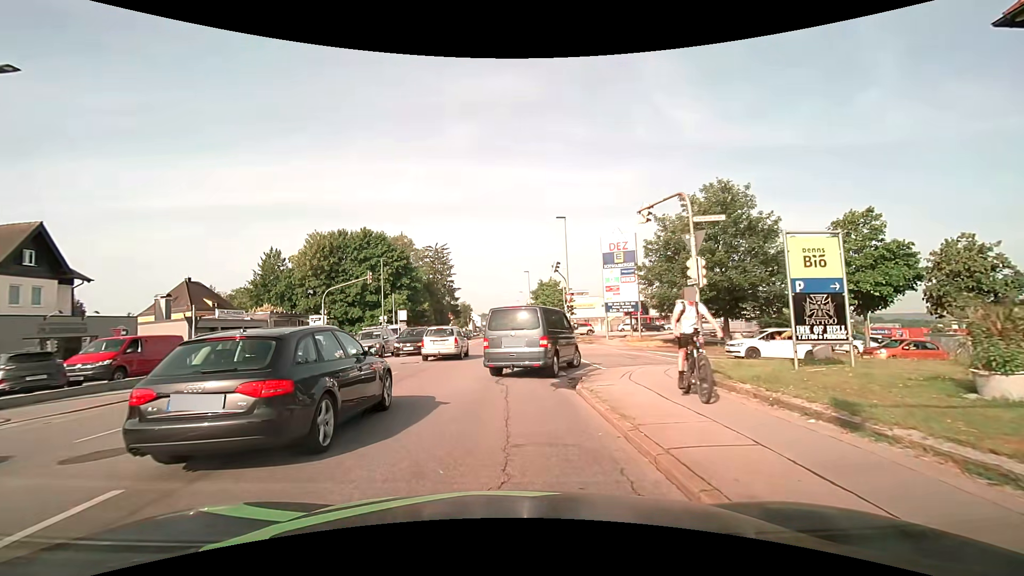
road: tertiary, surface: asphalt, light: Day
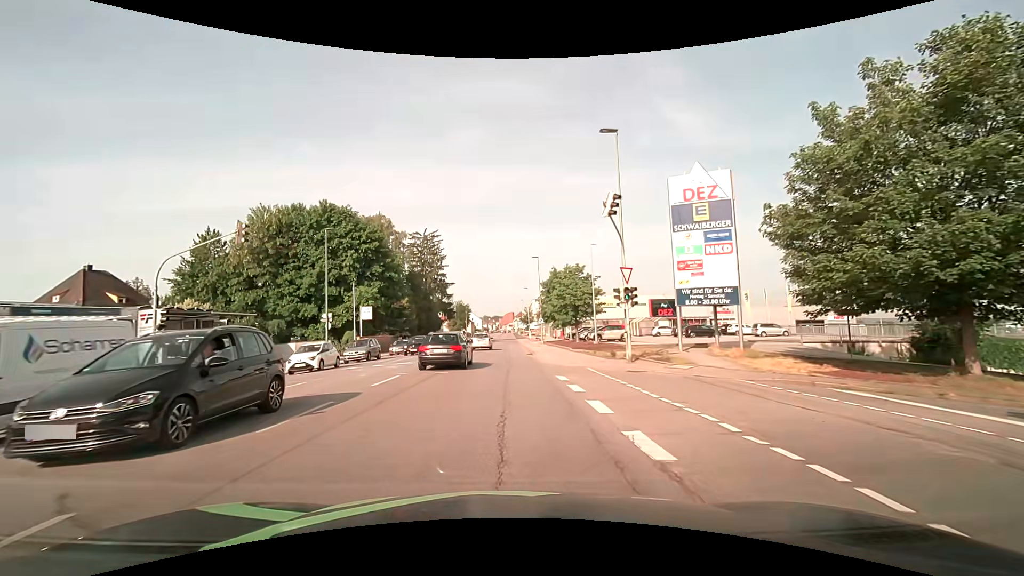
(-0.3, +18.9) m; -1°
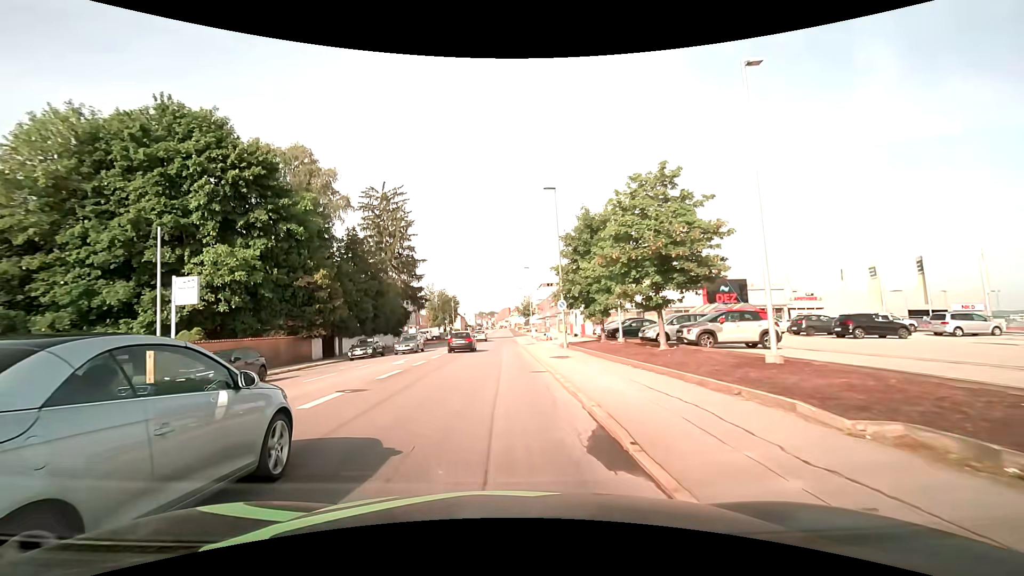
(+0.2, +27.4) m; +1°
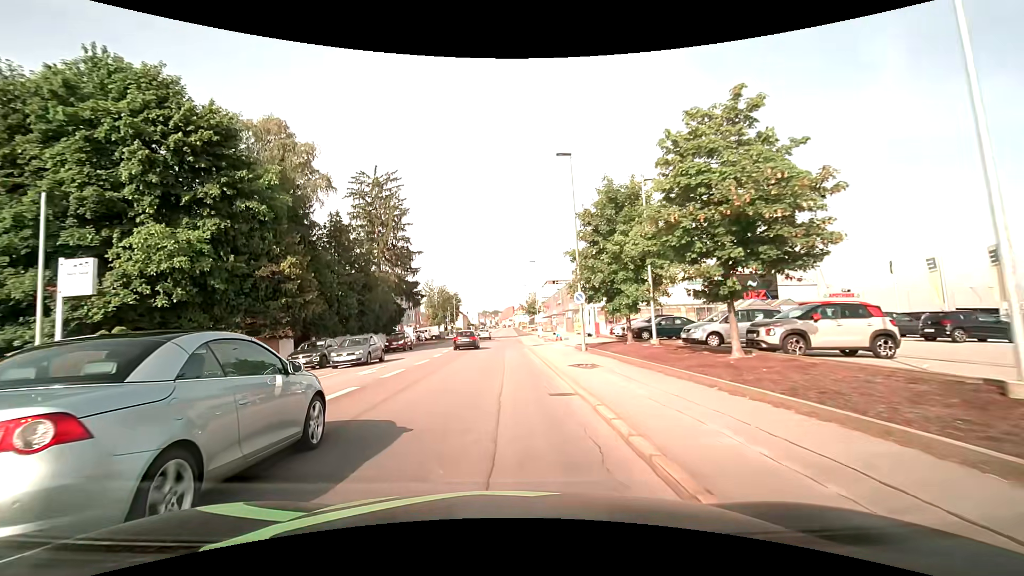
(0.0, +6.0) m; -1°
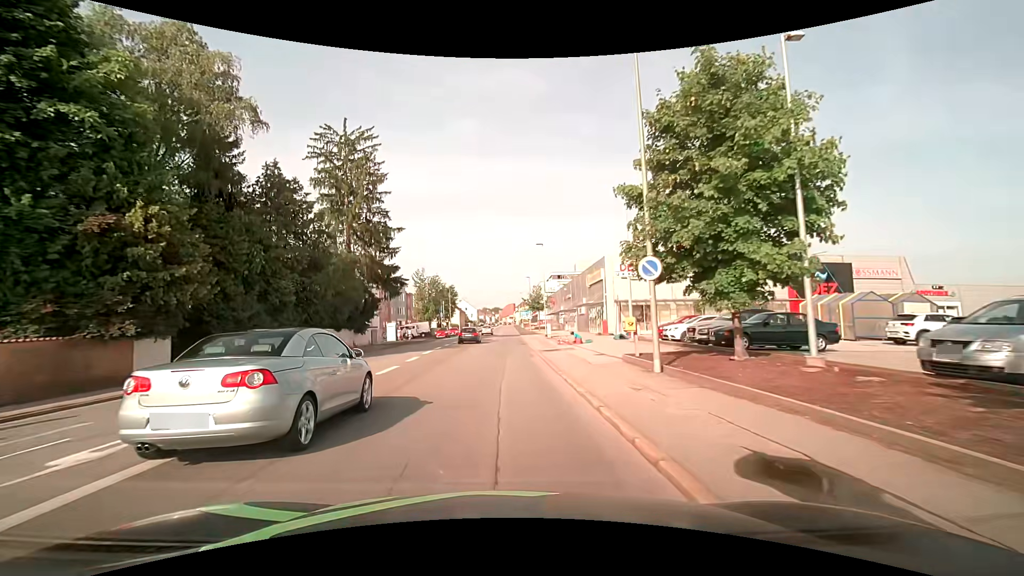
(0.0, +12.3) m; -1°
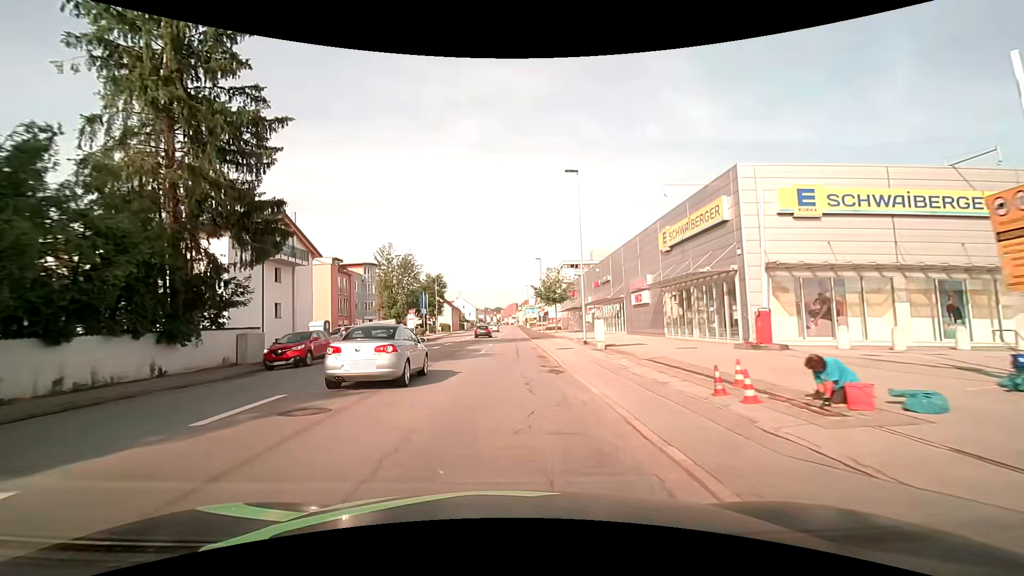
(+0.3, +26.2) m; +1°
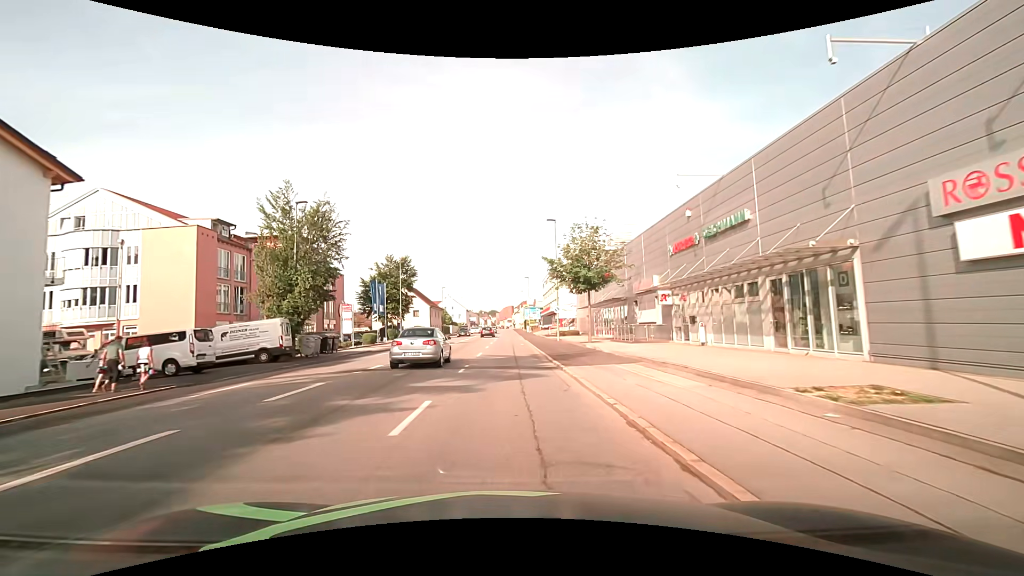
(+0.1, +27.4) m; +1°
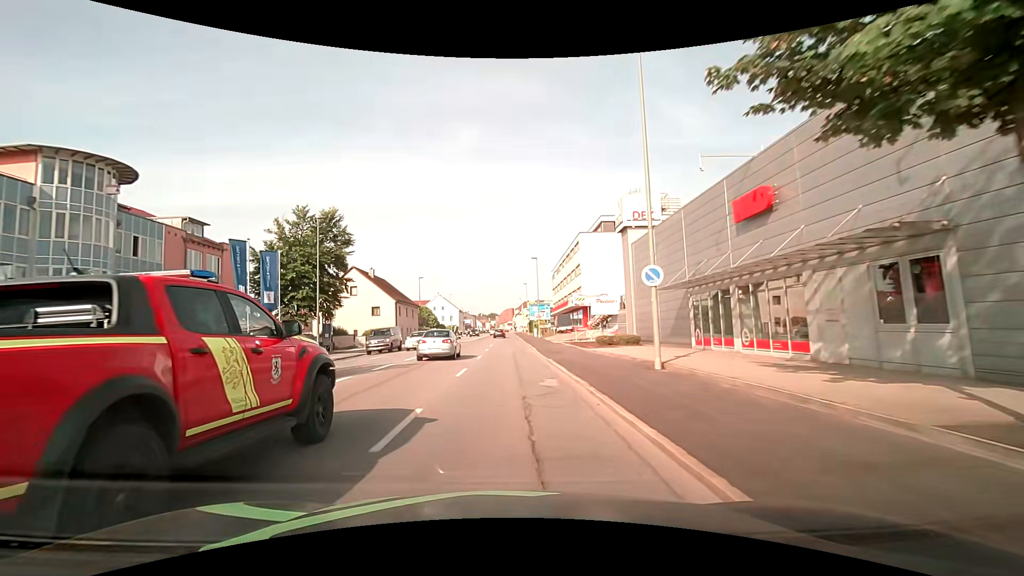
(-0.1, +28.1) m; 0°
(0, +10) (0, +20) (0, +30) (0, +40) (0, +50) (0, +60) (0, +70) (0, +80) (0, +90) (0, +100) m
